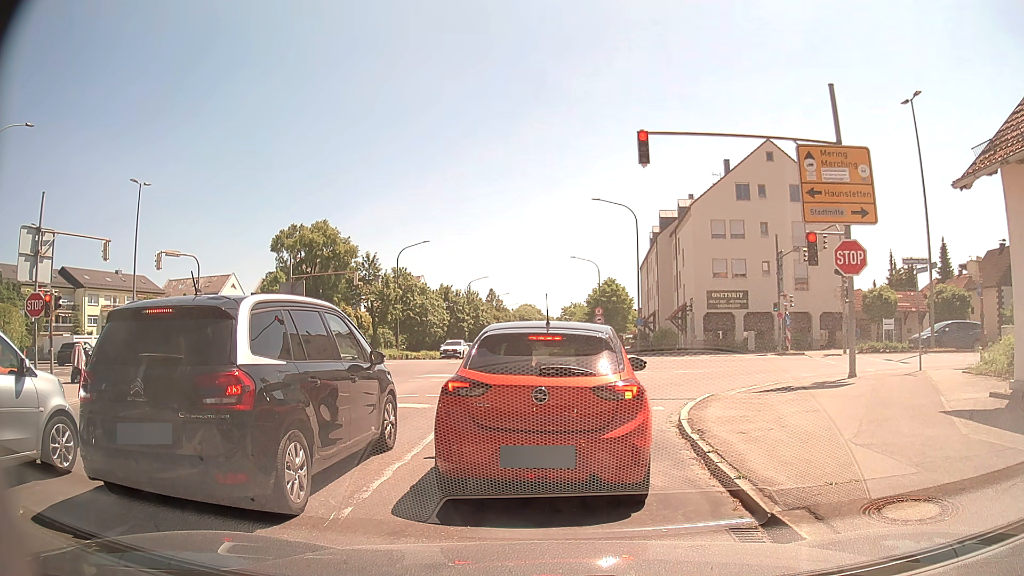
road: tertiary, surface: asphalt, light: Day
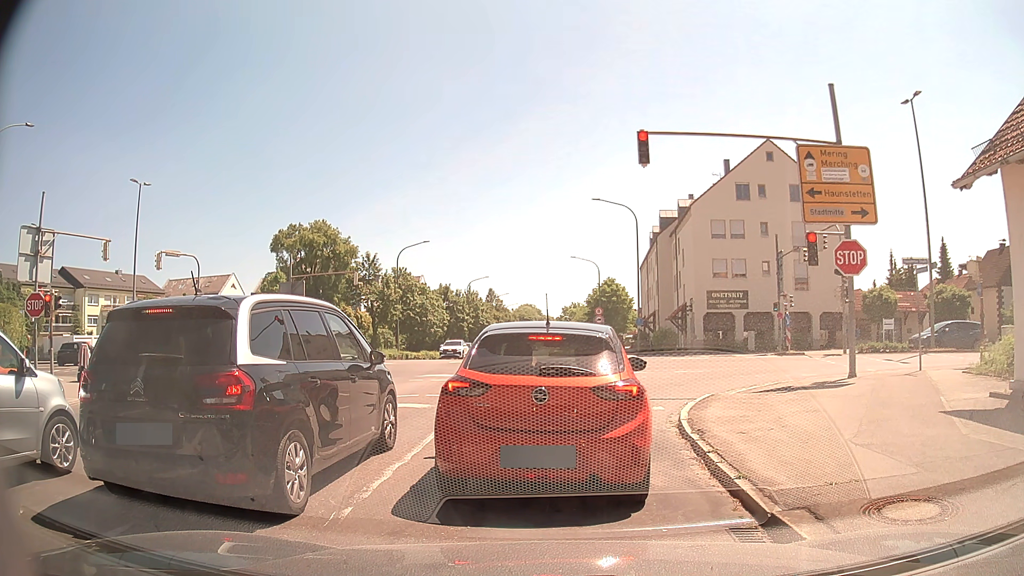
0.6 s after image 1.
(0.0, 0.0) m; 0°
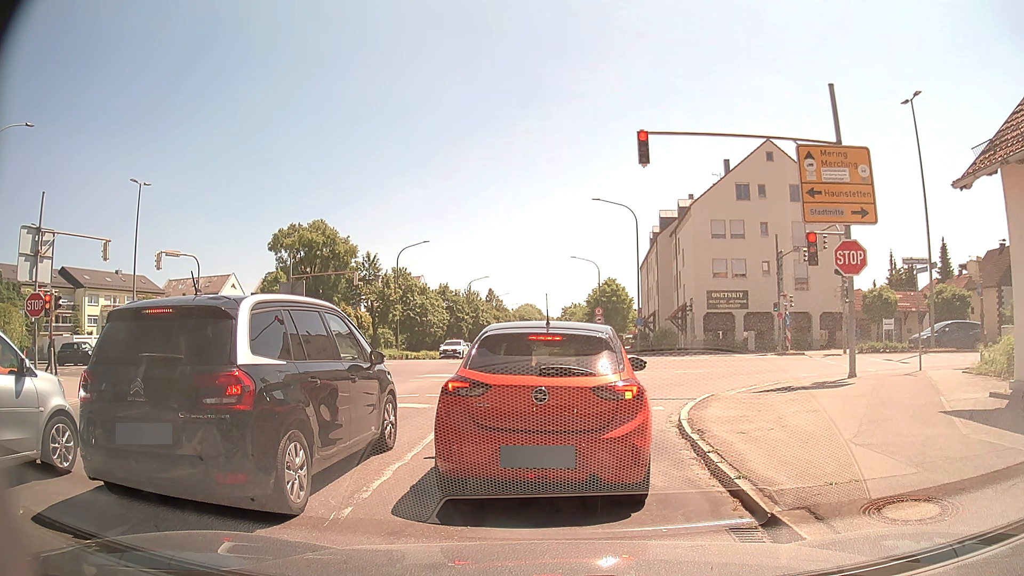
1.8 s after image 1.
(0.0, 0.0) m; 0°
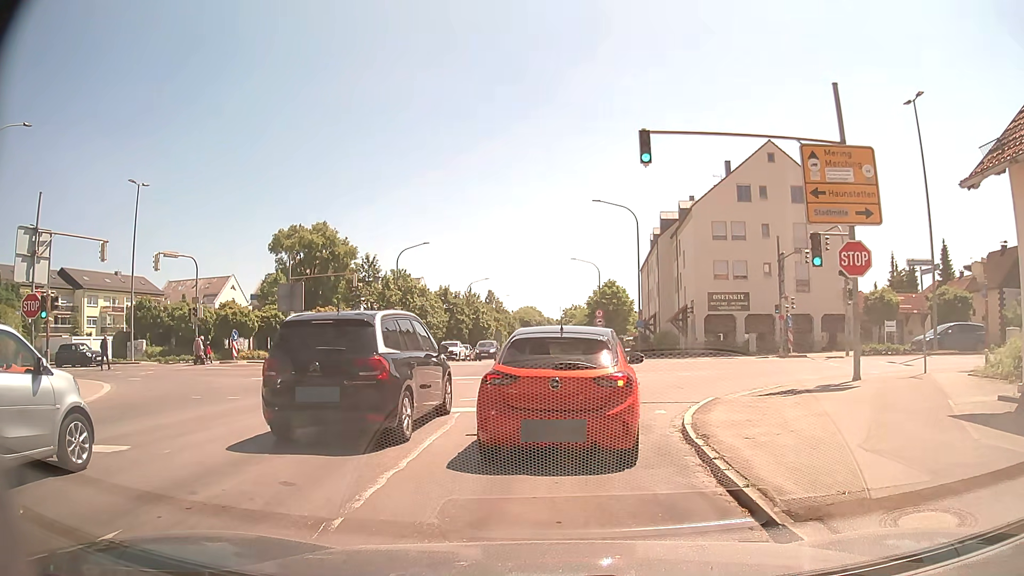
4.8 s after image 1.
(0.0, +0.2) m; 0°
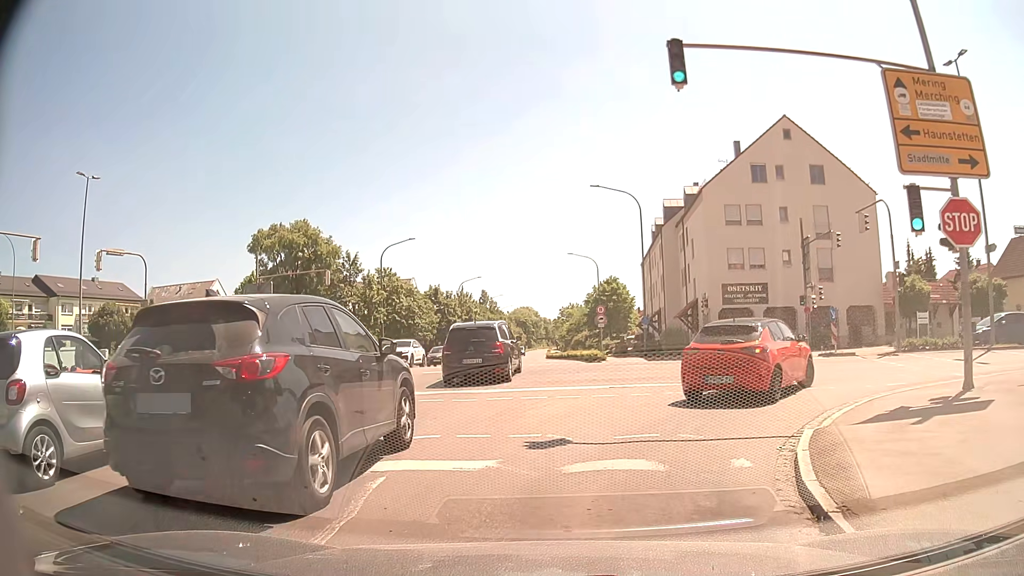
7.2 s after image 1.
(-0.2, +5.3) m; -1°
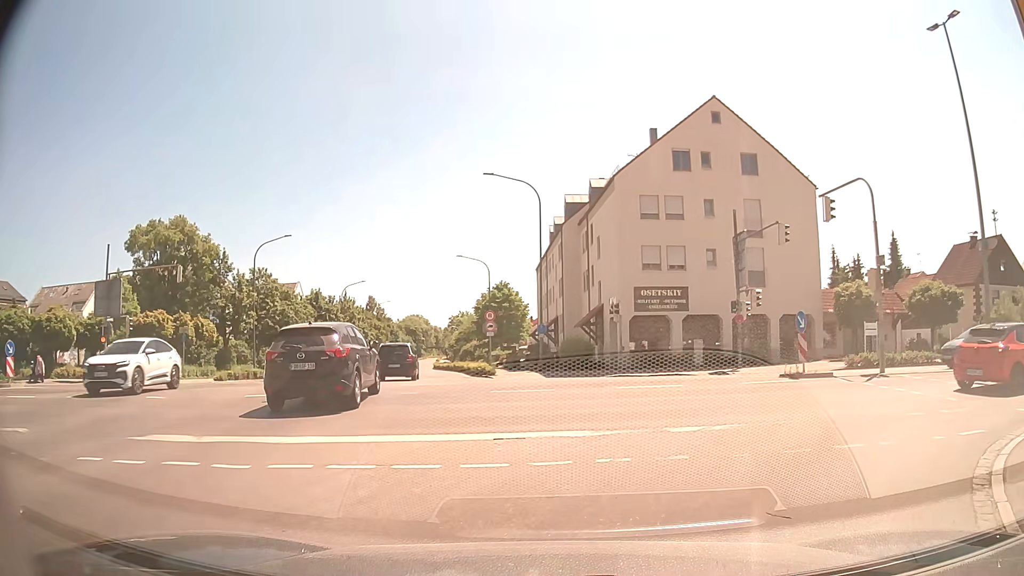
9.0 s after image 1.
(+0.2, +6.4) m; +8°
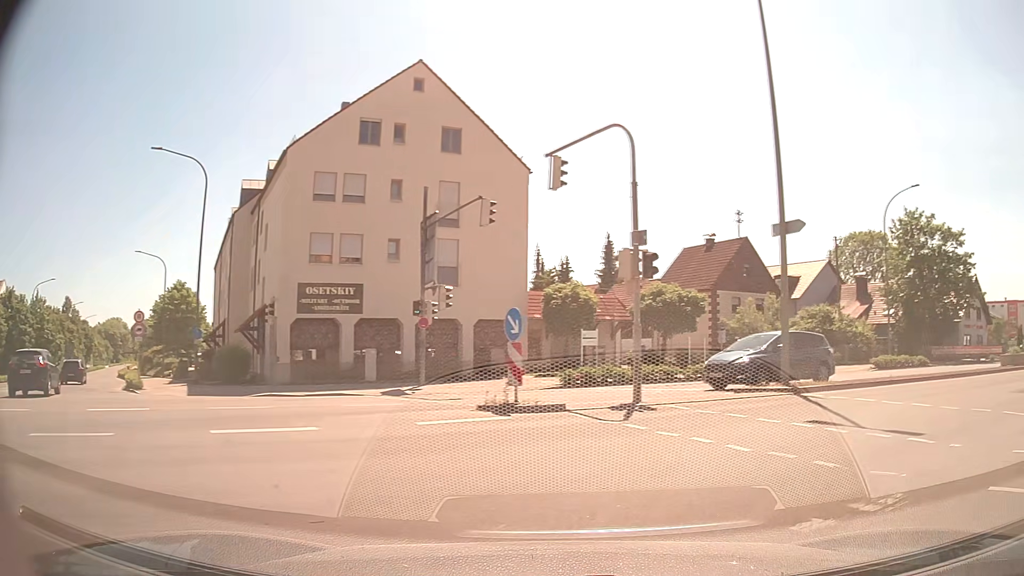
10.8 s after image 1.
(+1.3, +6.6) m; +26°
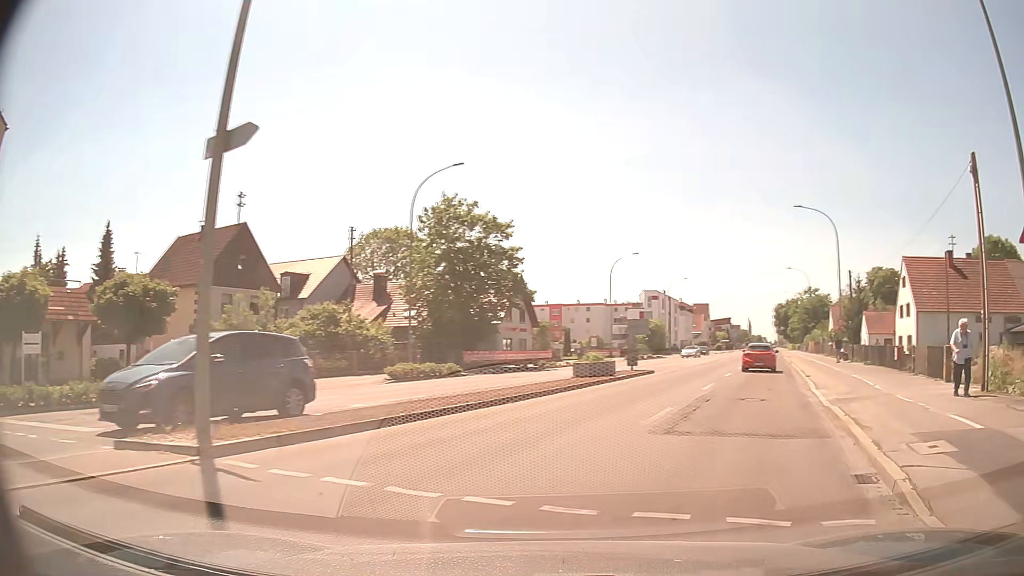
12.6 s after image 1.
(+2.9, +7.7) m; +40°
(+2, +10) (+6, +19) (+10, +28) (+13, +38) (+17, +47) (+20, +56) (+24, +66) (+27, +75) (+31, +84) (+34, +94) m
